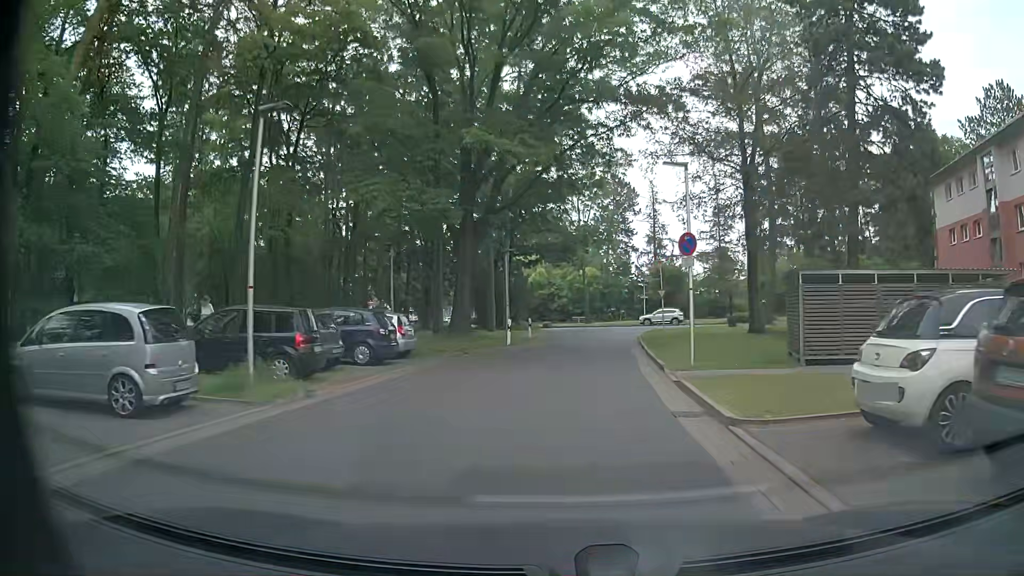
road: residential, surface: asphalt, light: Day
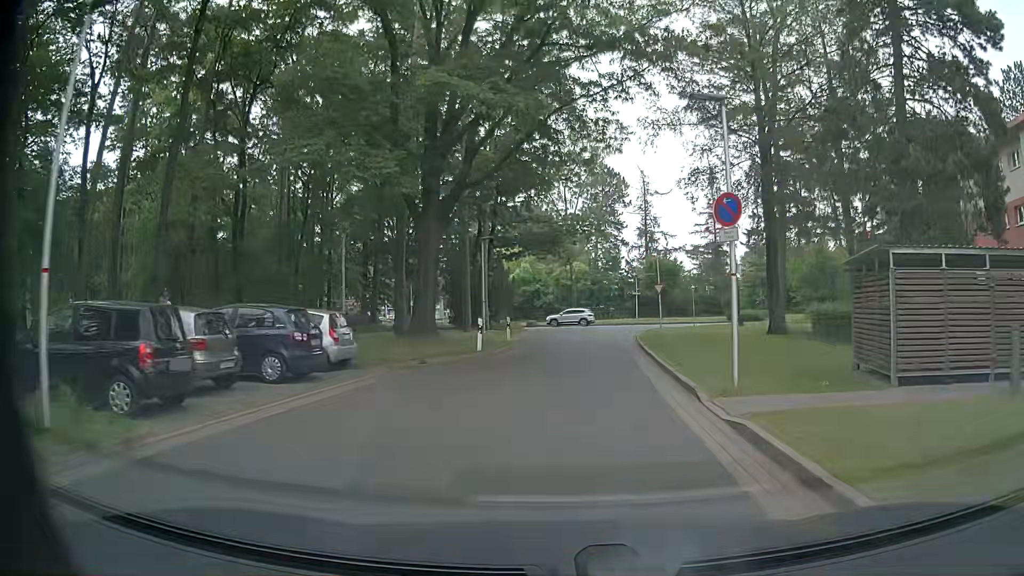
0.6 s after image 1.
(+0.1, +5.2) m; +1°
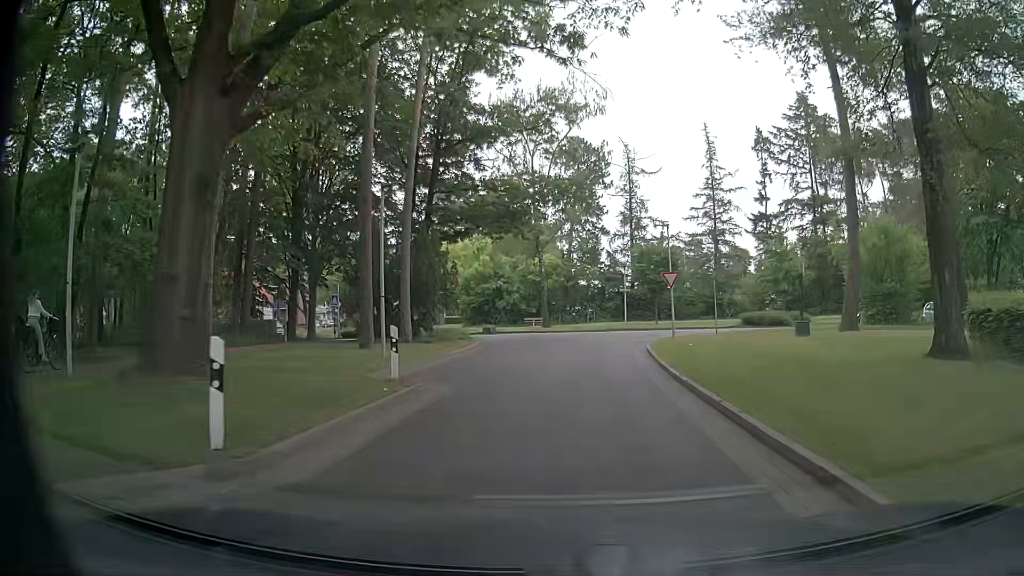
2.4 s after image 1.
(+0.3, +14.8) m; +2°
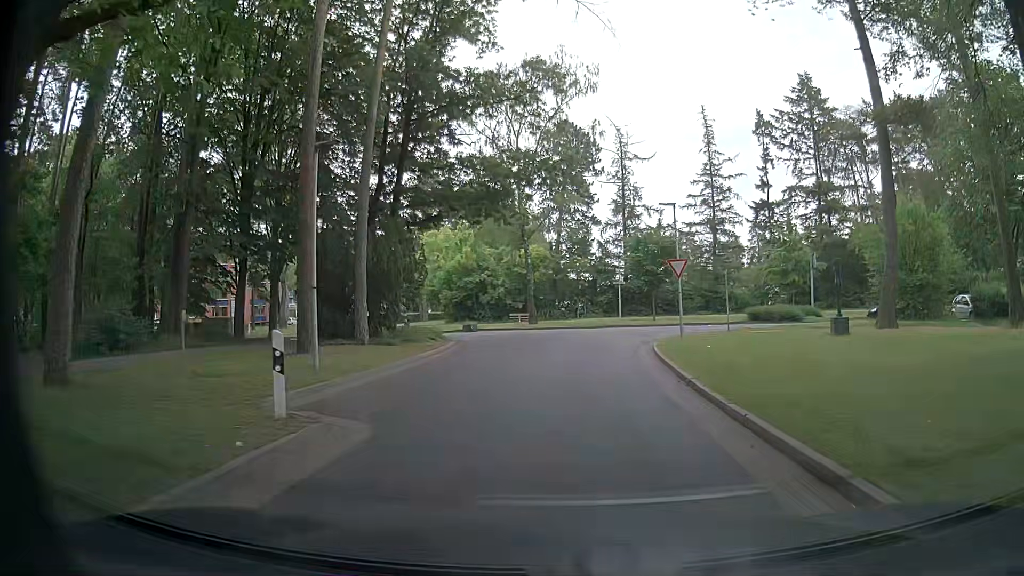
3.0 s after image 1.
(0.0, +4.6) m; 0°
